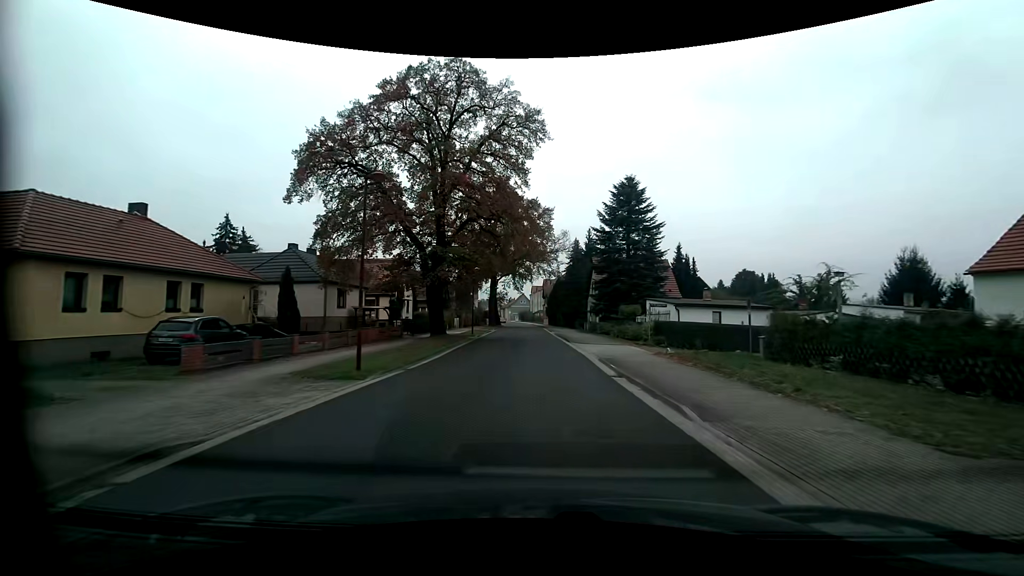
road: residential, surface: asphalt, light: Day
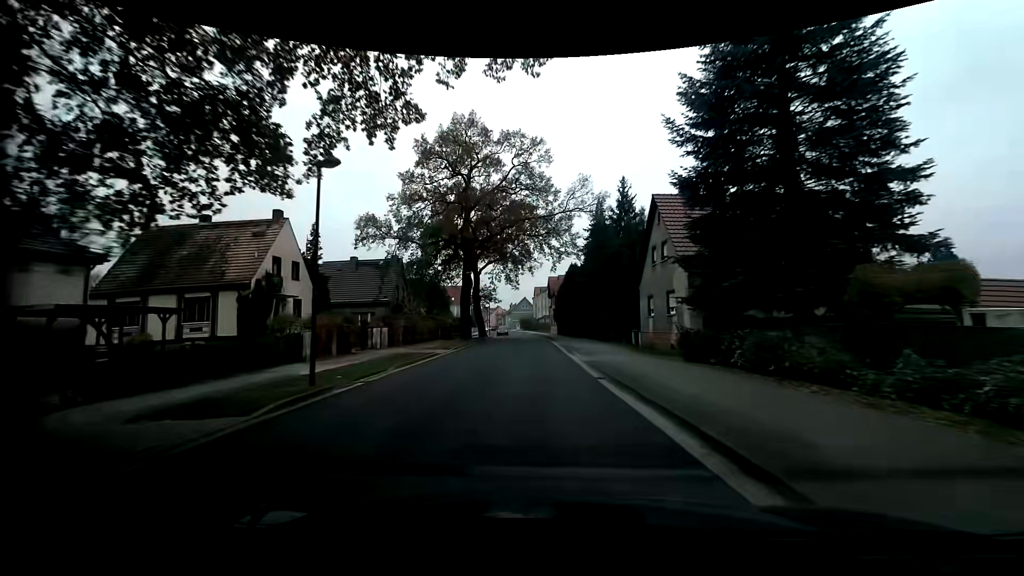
(0.0, +30.4) m; -1°
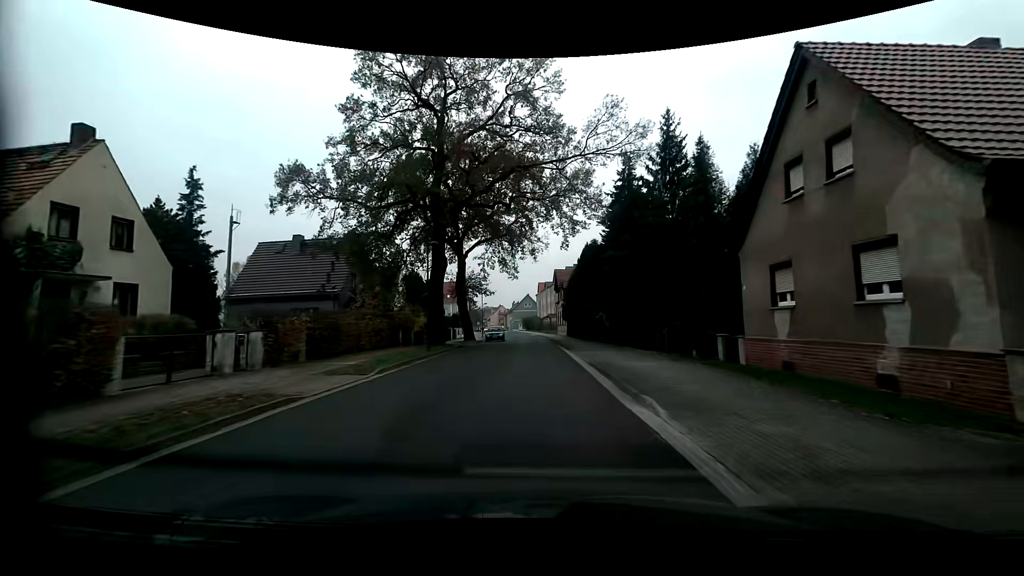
(-0.1, +15.0) m; -1°
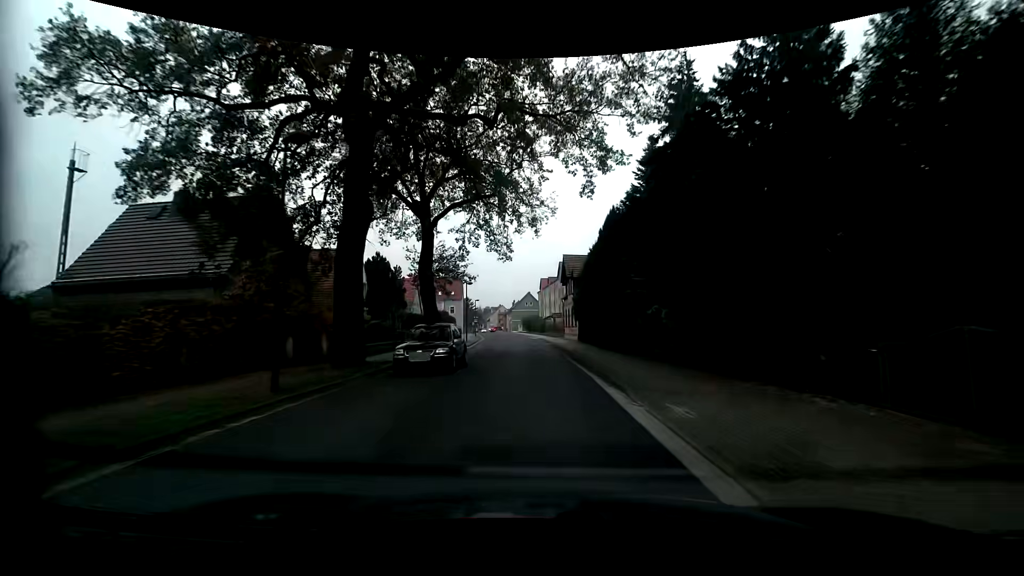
(-0.1, +15.0) m; -1°
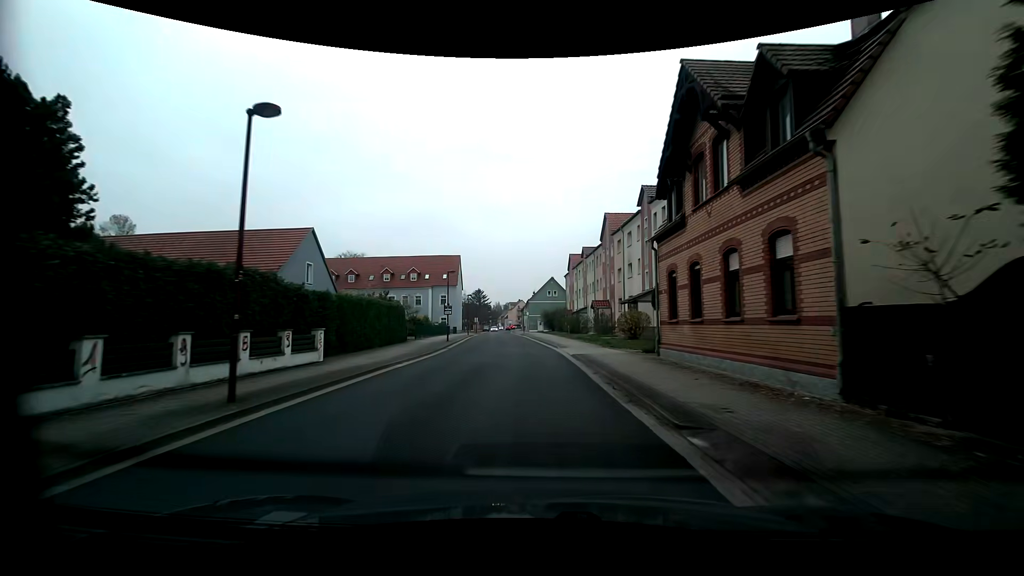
(-0.5, +37.9) m; -2°
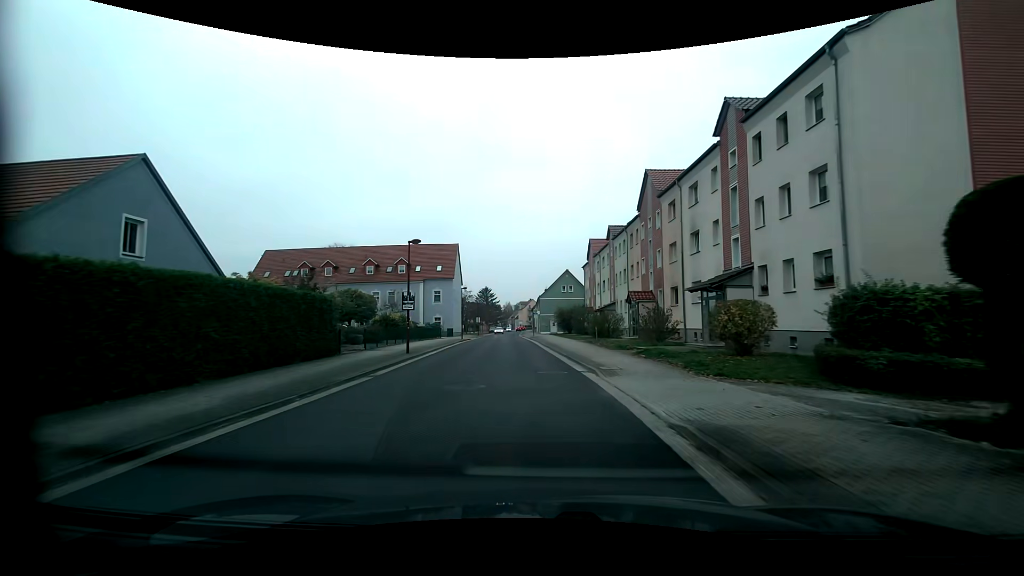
(-0.2, +15.1) m; -1°
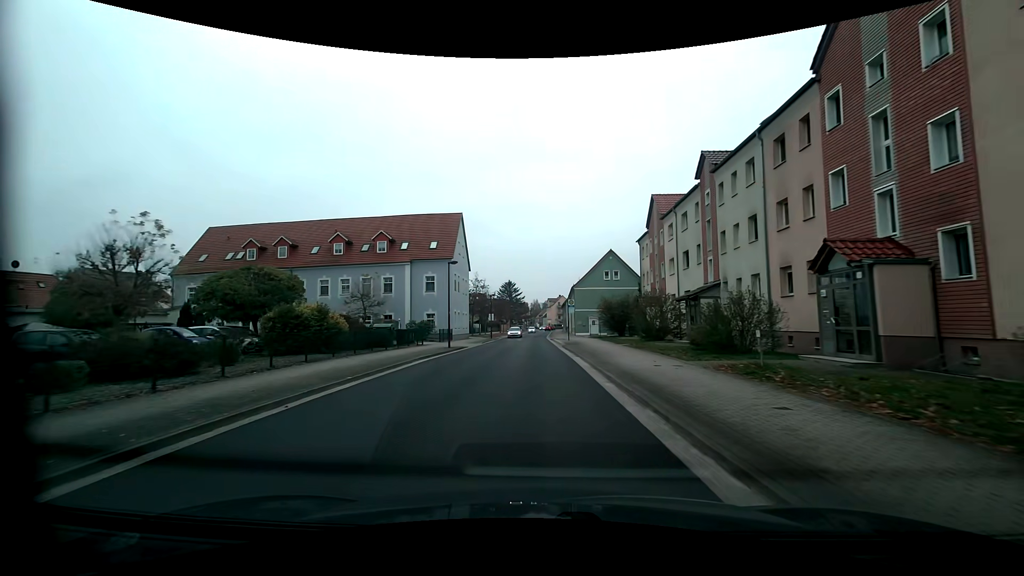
(-0.5, +22.3) m; -3°
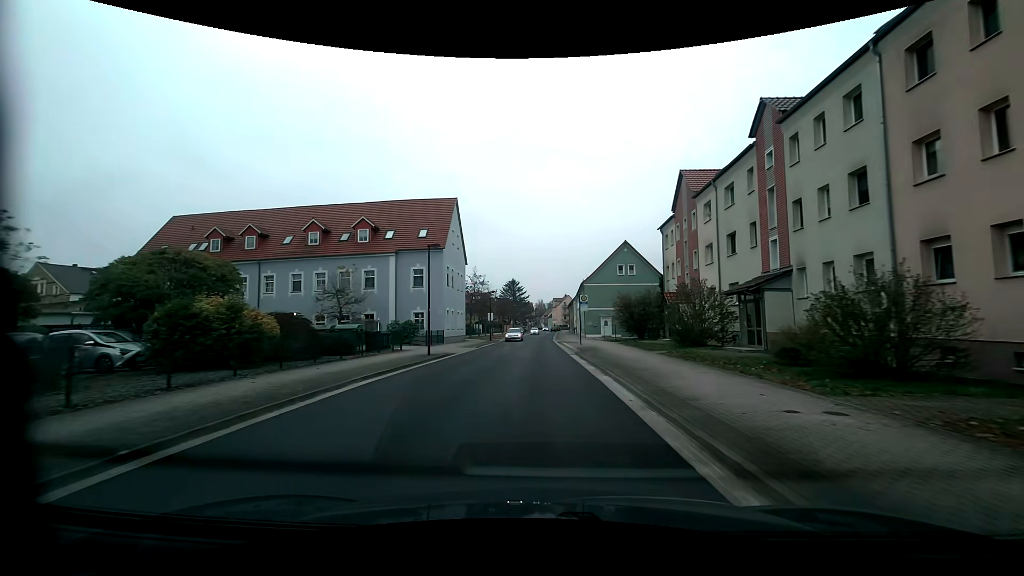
(0.0, +7.4) m; -1°
(0, +10) (0, +20) (0, +30) (0, +40) (0, +50) (0, +60) (+1, +70) (+1, +80) (+1, +90) (+2, +100) m
